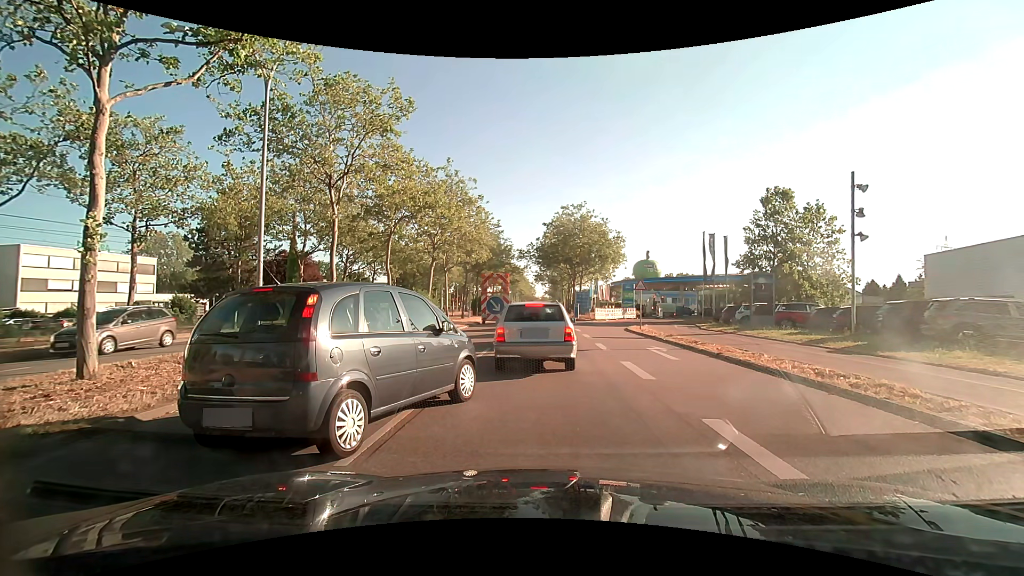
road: primary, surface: asphalt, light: Day
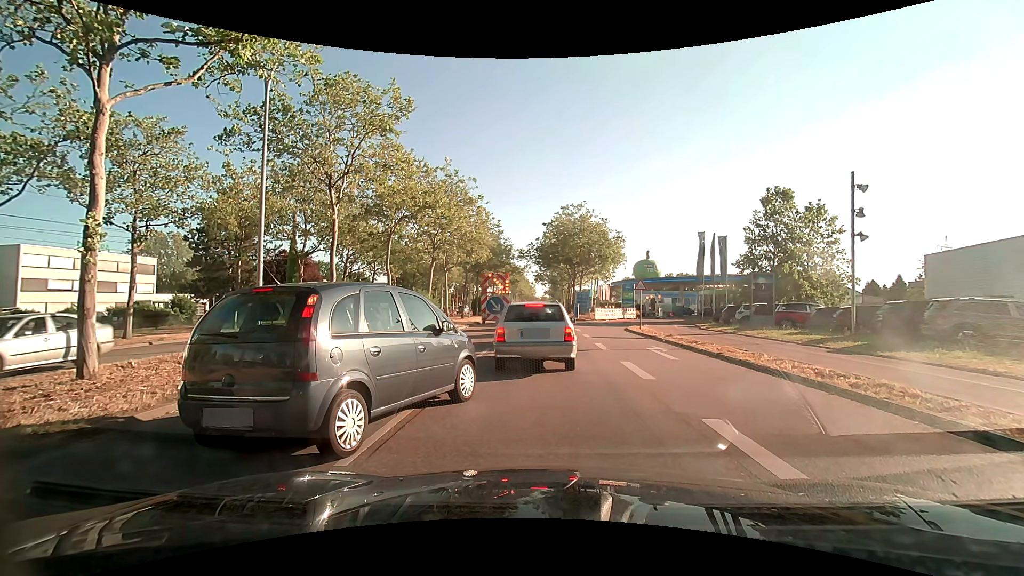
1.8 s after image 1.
(0.0, 0.0) m; 0°
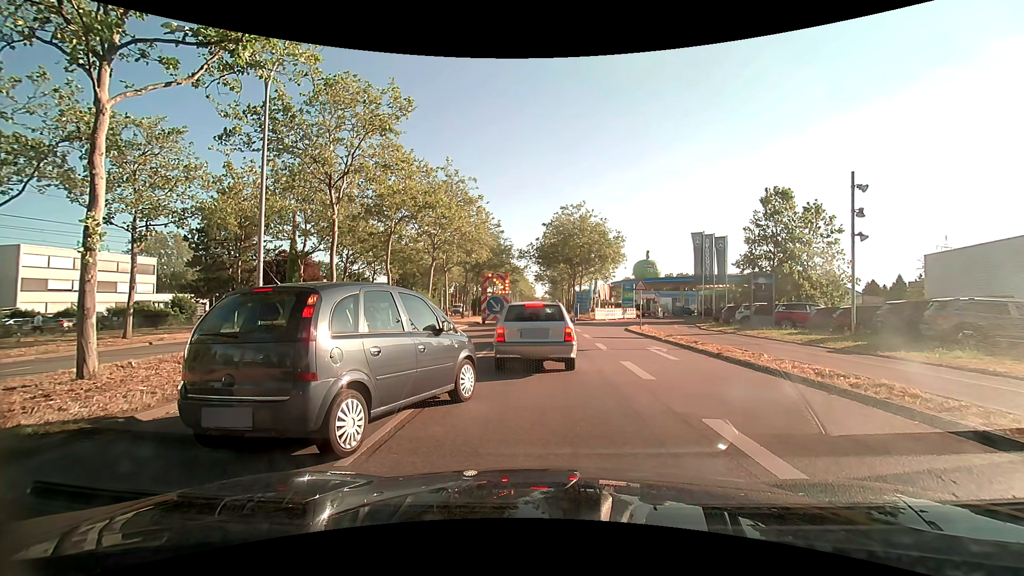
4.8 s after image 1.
(0.0, 0.0) m; 0°
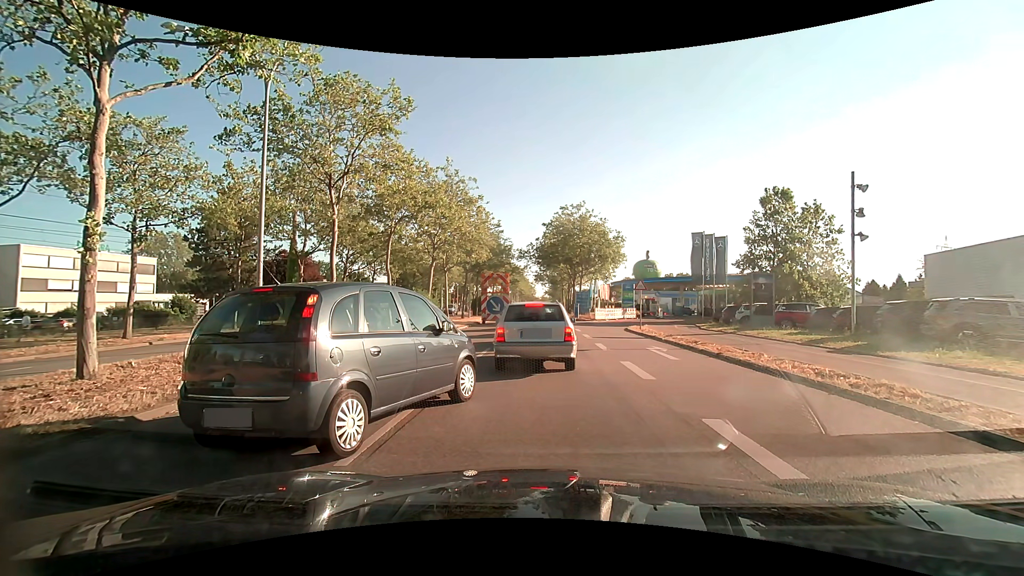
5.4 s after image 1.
(0.0, 0.0) m; 0°
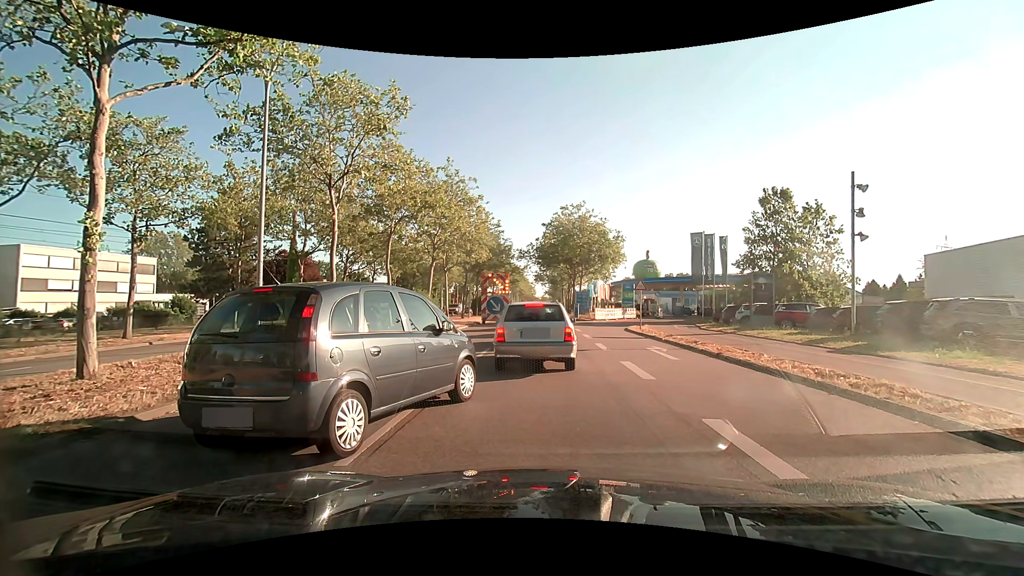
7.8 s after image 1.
(0.0, 0.0) m; 0°
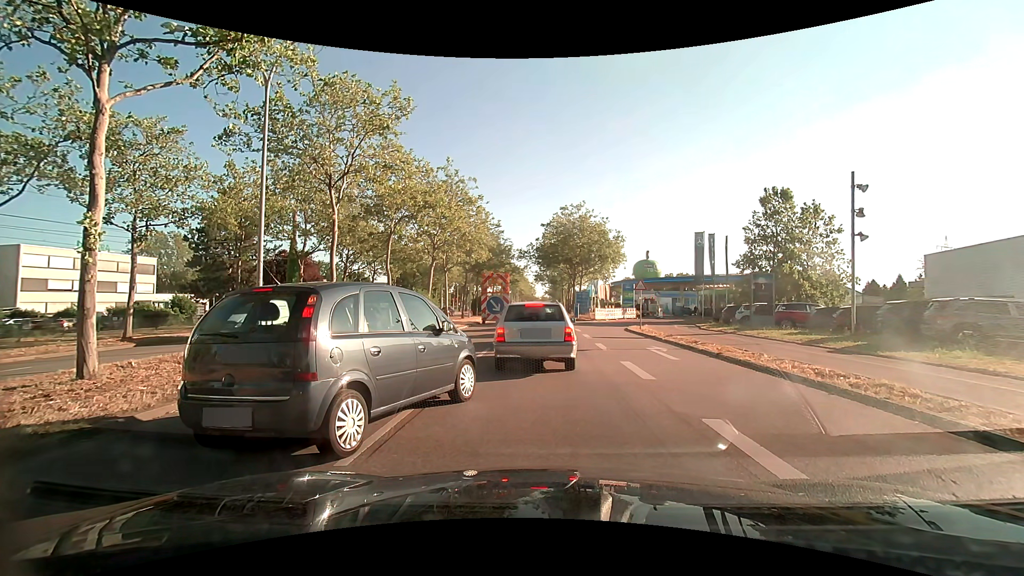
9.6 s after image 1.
(0.0, 0.0) m; 0°
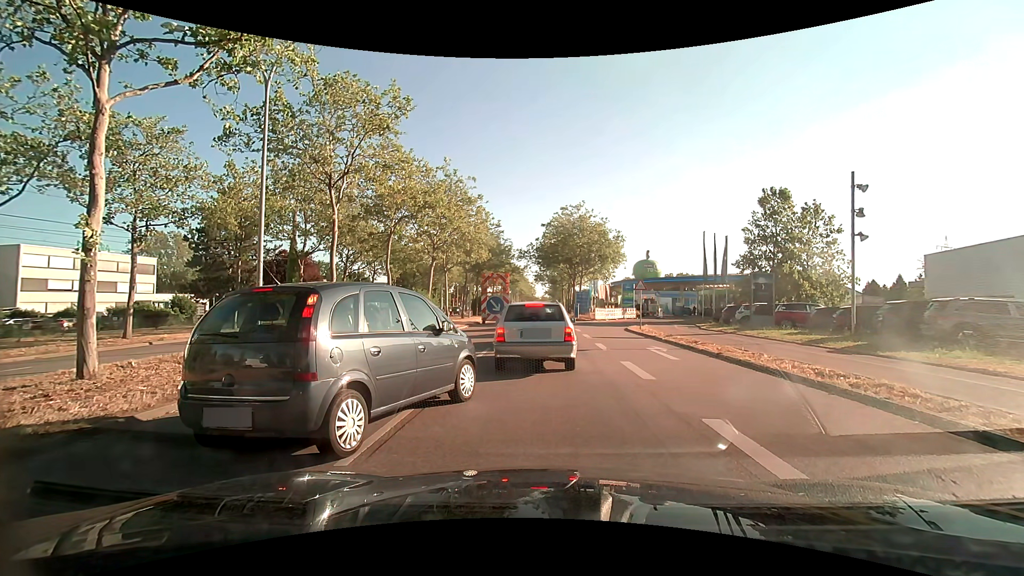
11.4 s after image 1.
(0.0, 0.0) m; 0°
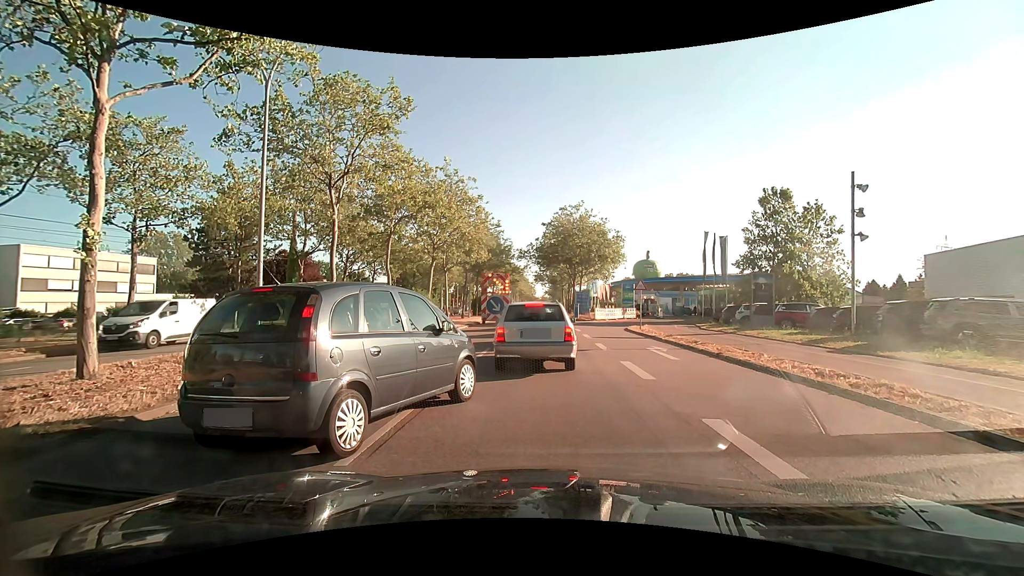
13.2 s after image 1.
(0.0, 0.0) m; 0°
